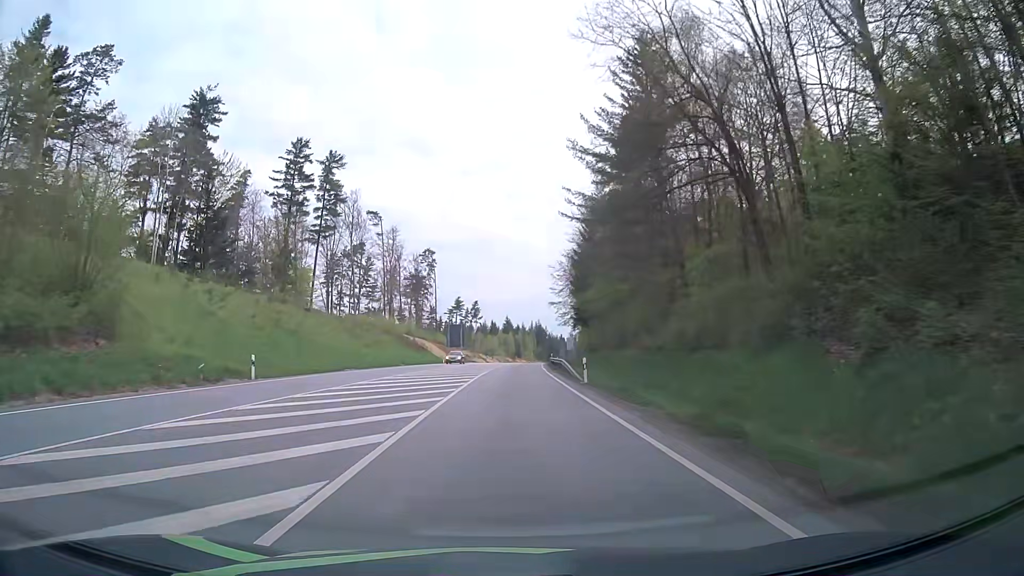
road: primary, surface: asphalt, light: Day
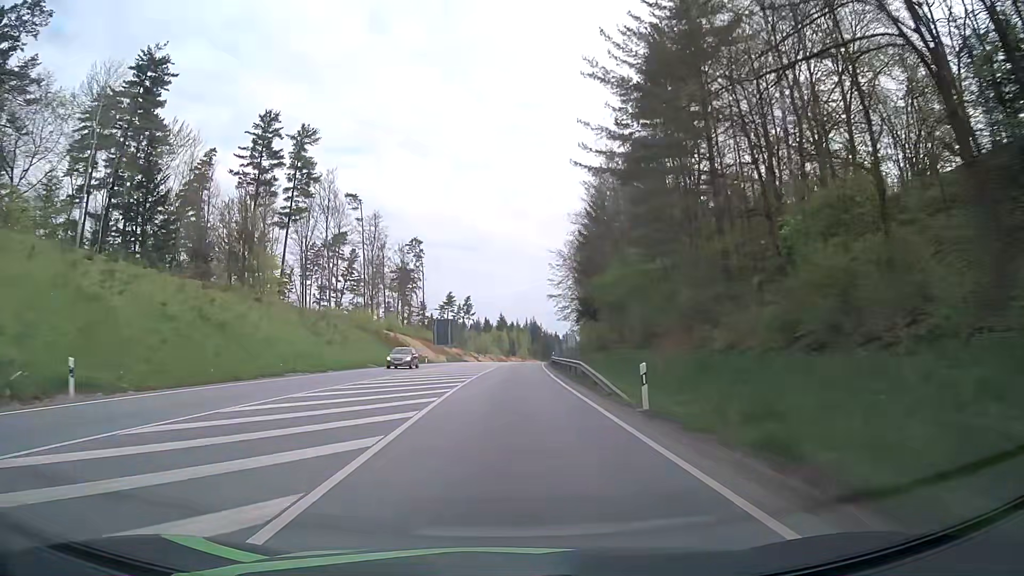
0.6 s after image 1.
(+0.1, +12.7) m; 0°
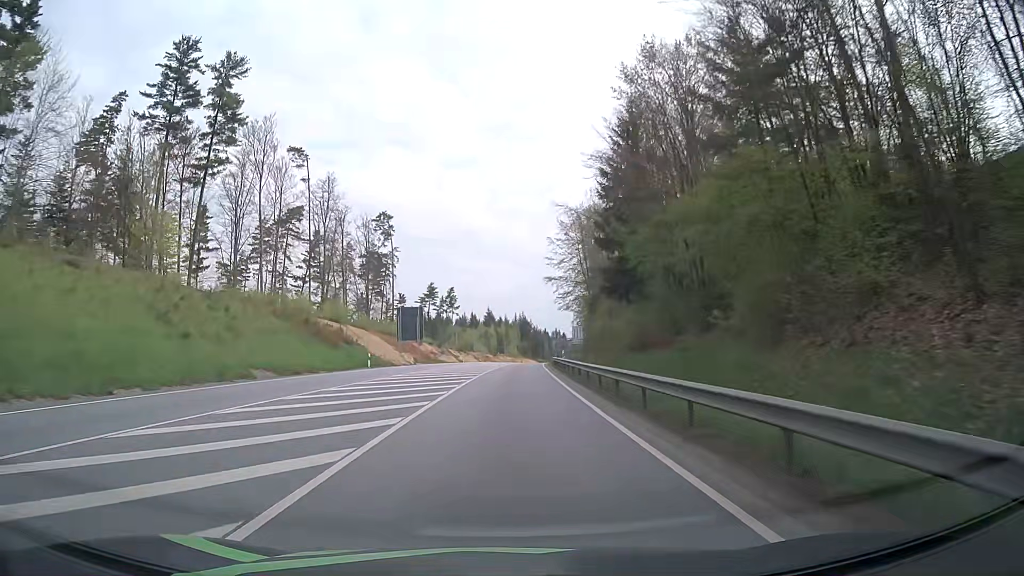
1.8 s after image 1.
(+0.3, +25.3) m; +1°
(0, +10) (0, +20) (0, +30) (+1, +40) (+1, +50) (+2, +60) (+2, +70) (+3, +80) (+3, +90) (+4, +100) m
